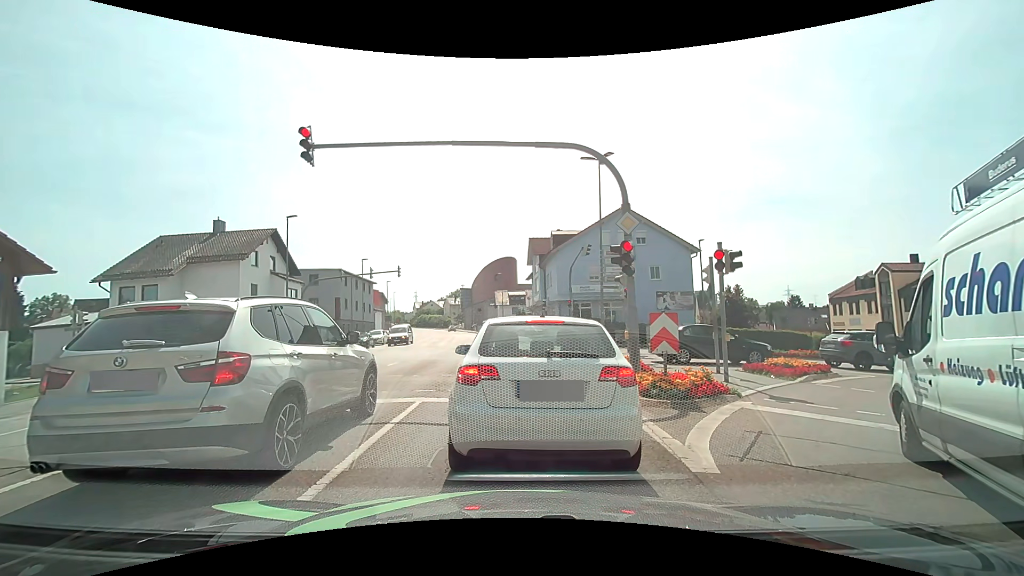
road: tertiary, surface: asphalt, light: Day
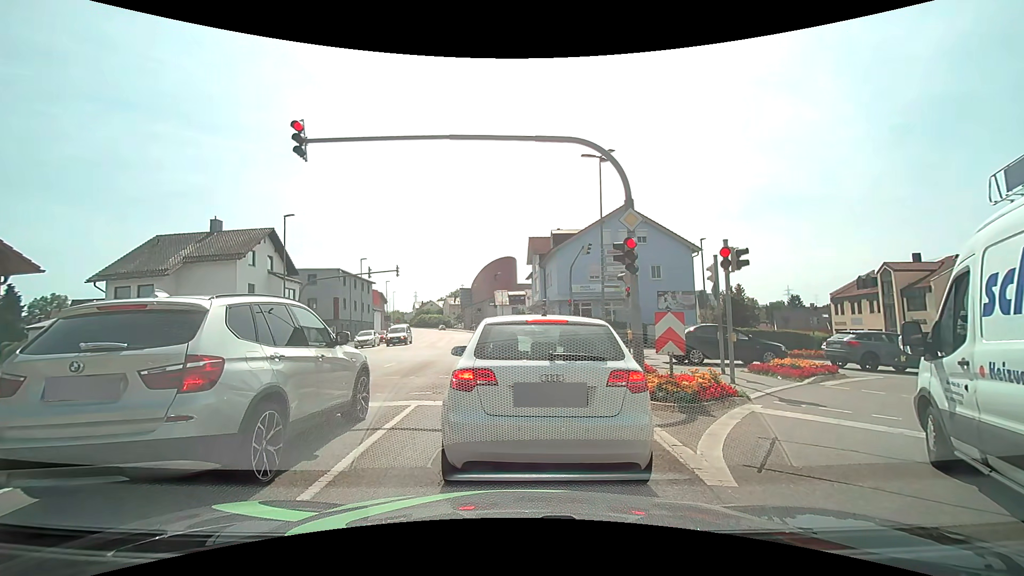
(0.0, +0.4) m; 0°
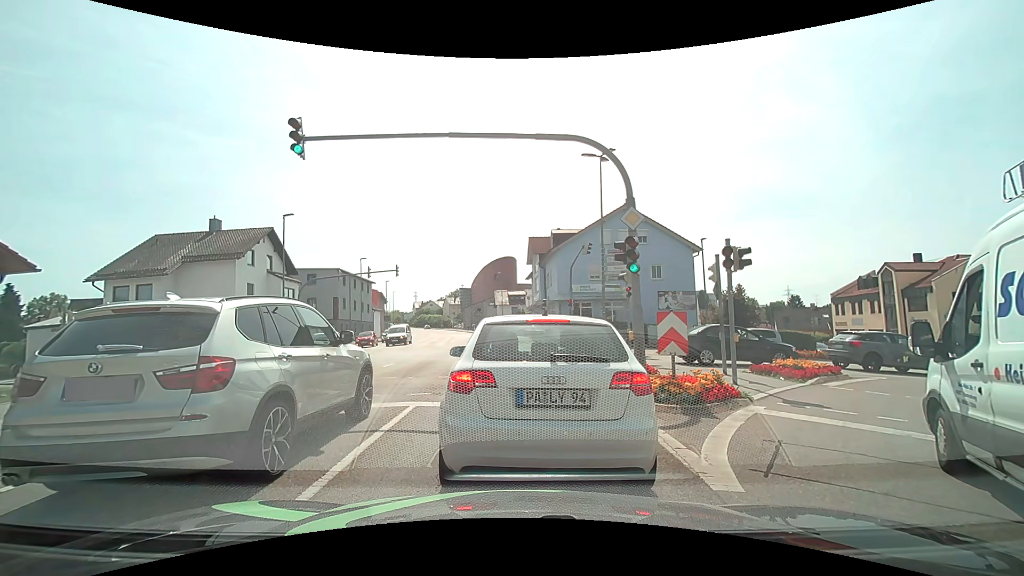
(0.0, +0.2) m; 0°
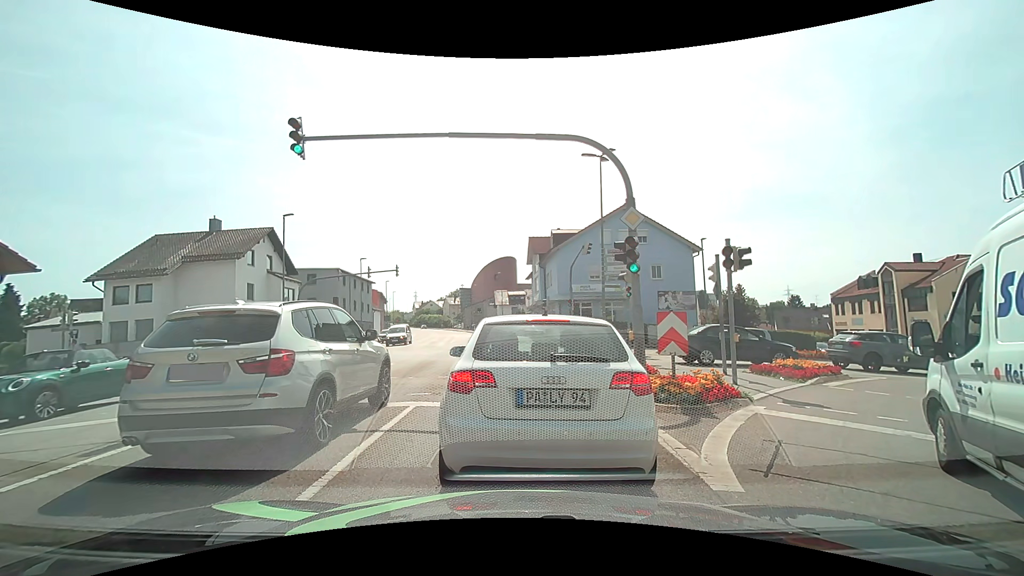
(0.0, 0.0) m; 0°
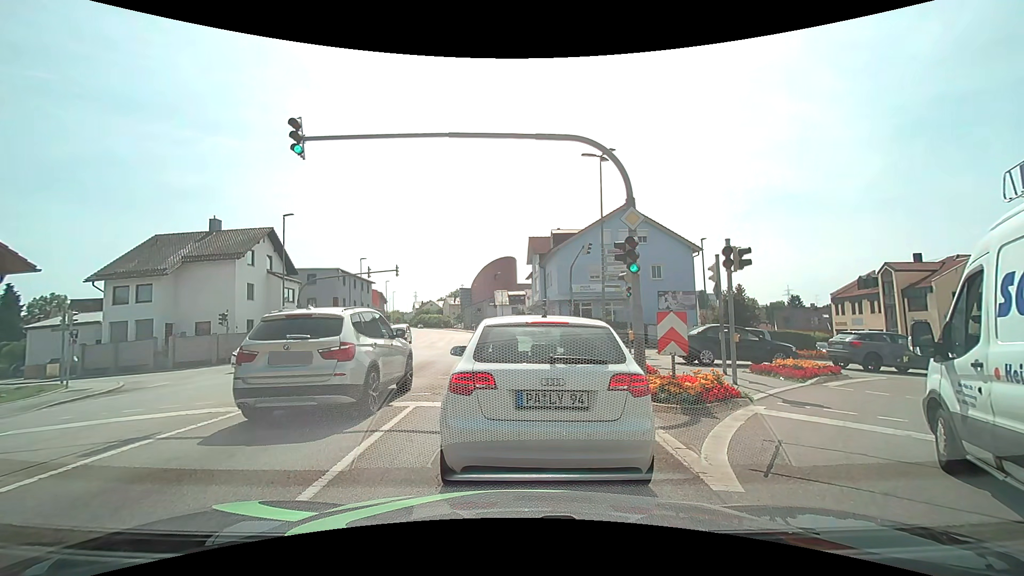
(0.0, 0.0) m; 0°
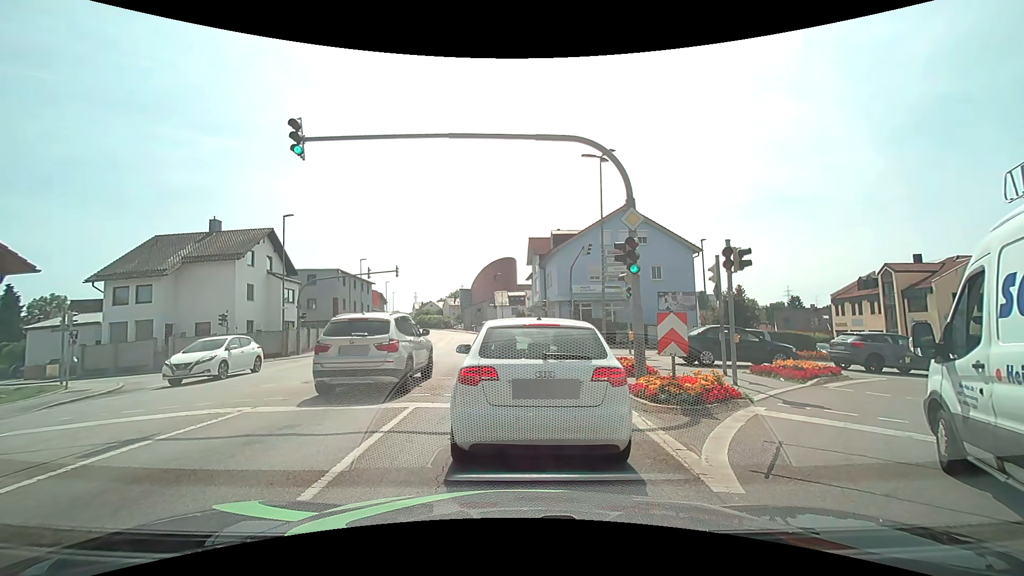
(0.0, 0.0) m; 0°
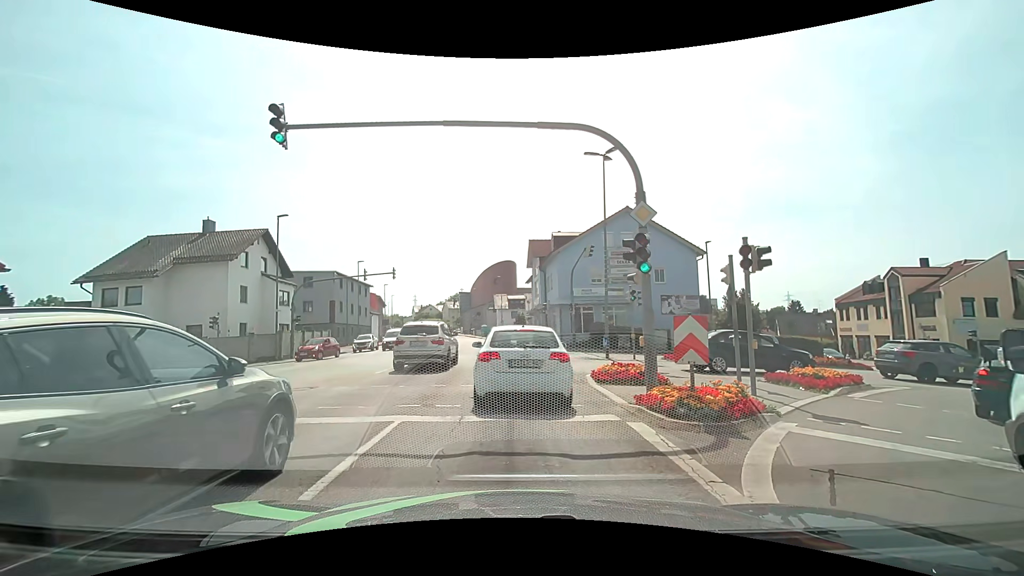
(0.0, +1.1) m; -2°
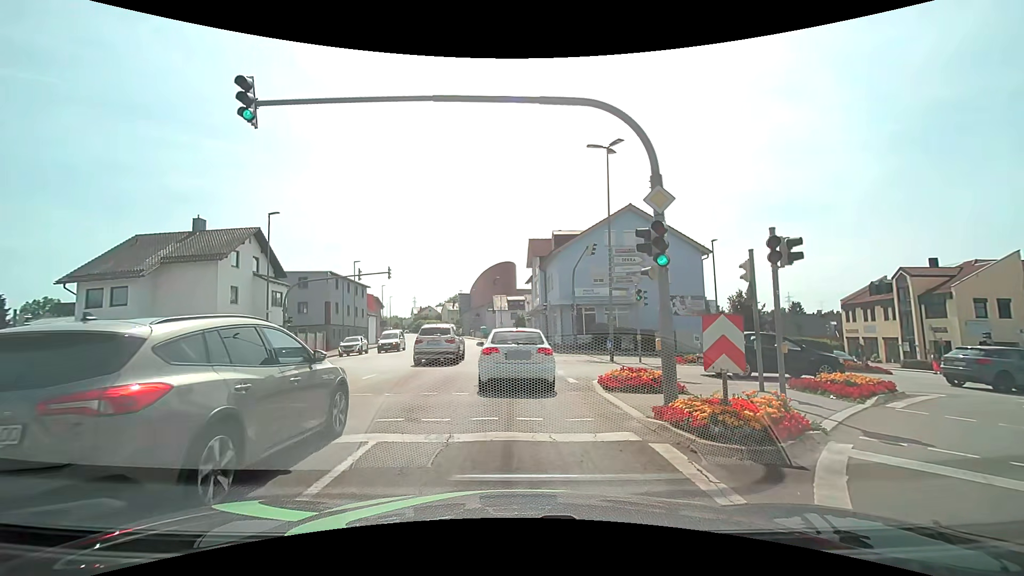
(0.0, +1.3) m; +2°
(0, +10) (0, +20) (-1, +30) (-2, +40) (-3, +50) (-4, +60) (-5, +70) (-7, +80) (-9, +89) (-11, +99) m
